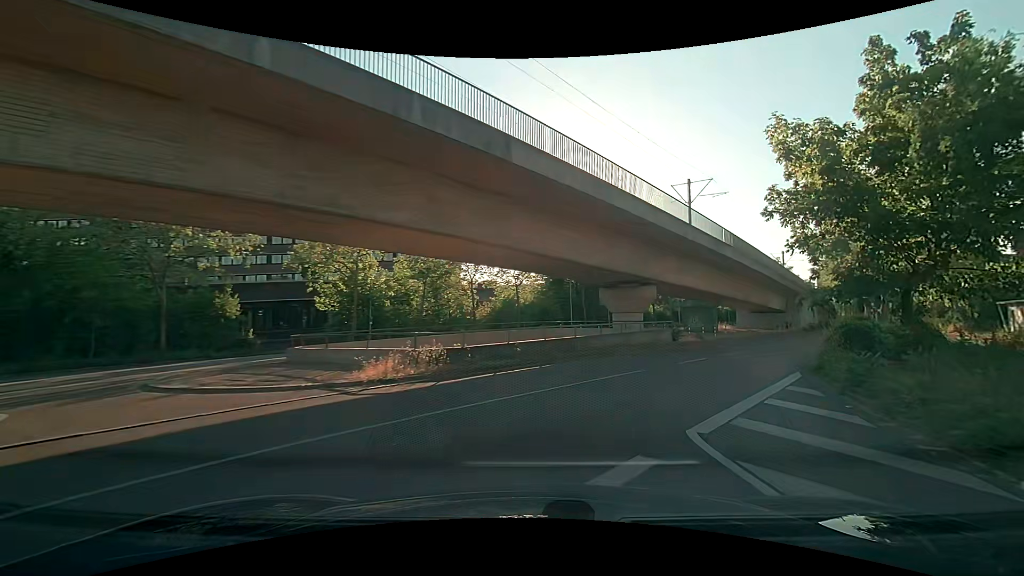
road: secondary_link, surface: asphalt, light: Day
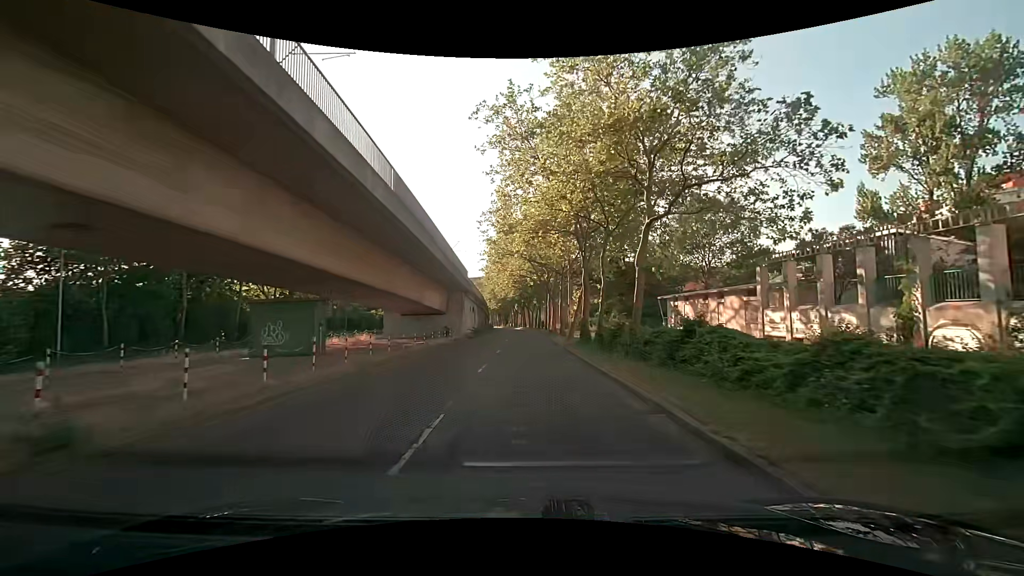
(+10.1, +23.1) m; +35°
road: tertiary
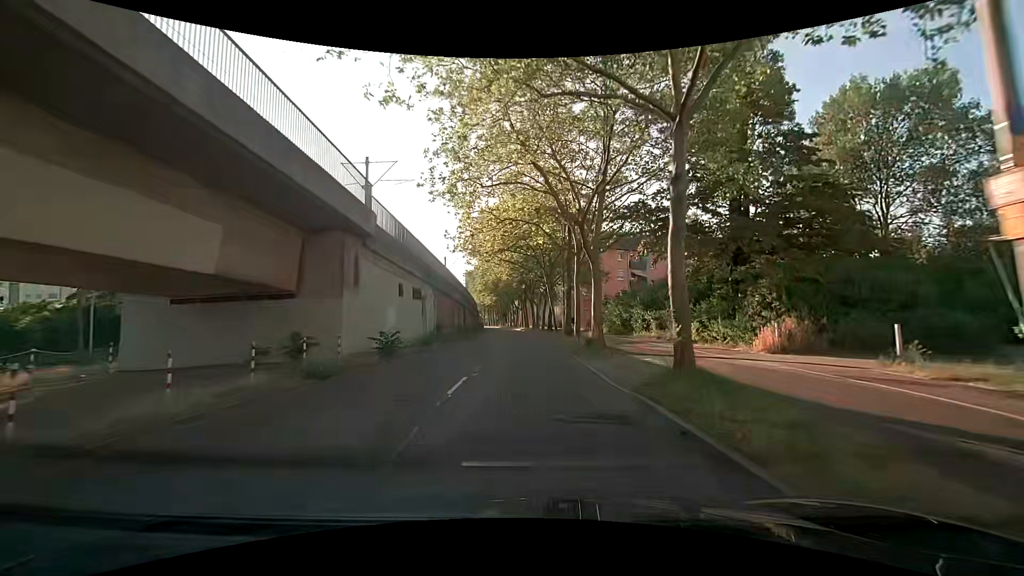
(+0.1, +31.6) m; 0°
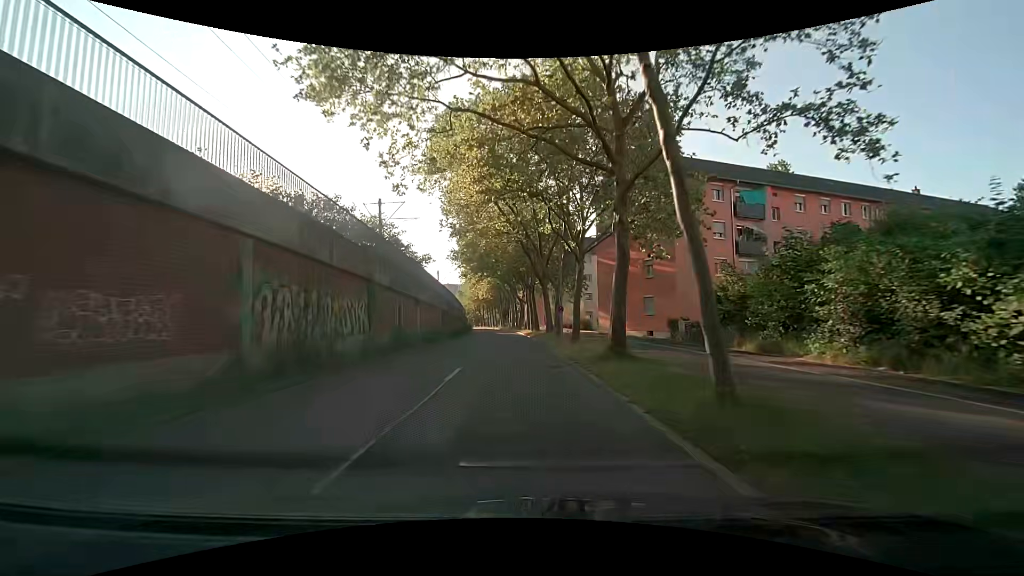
(-0.1, +34.2) m; -3°
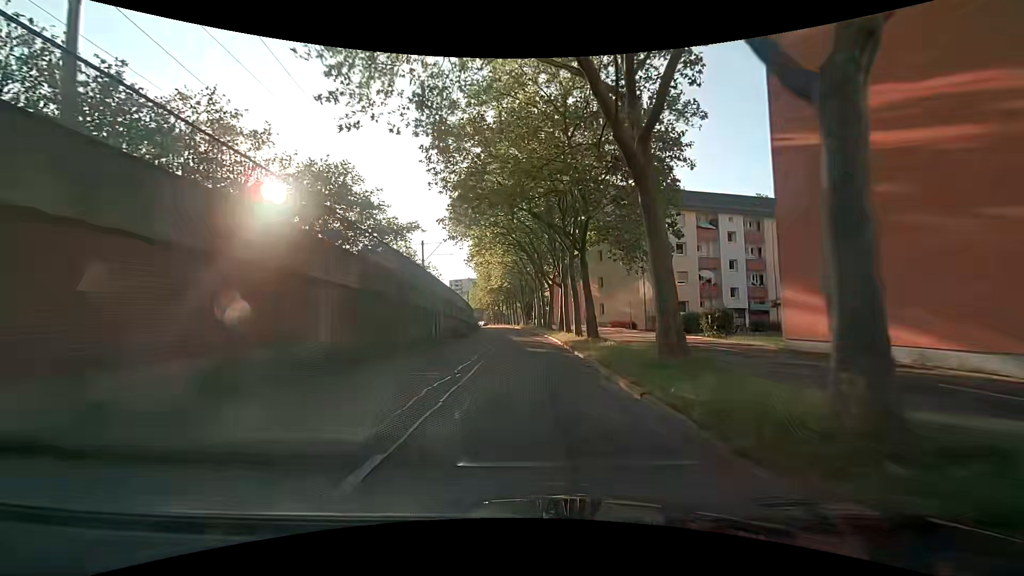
(+0.5, +27.6) m; -1°
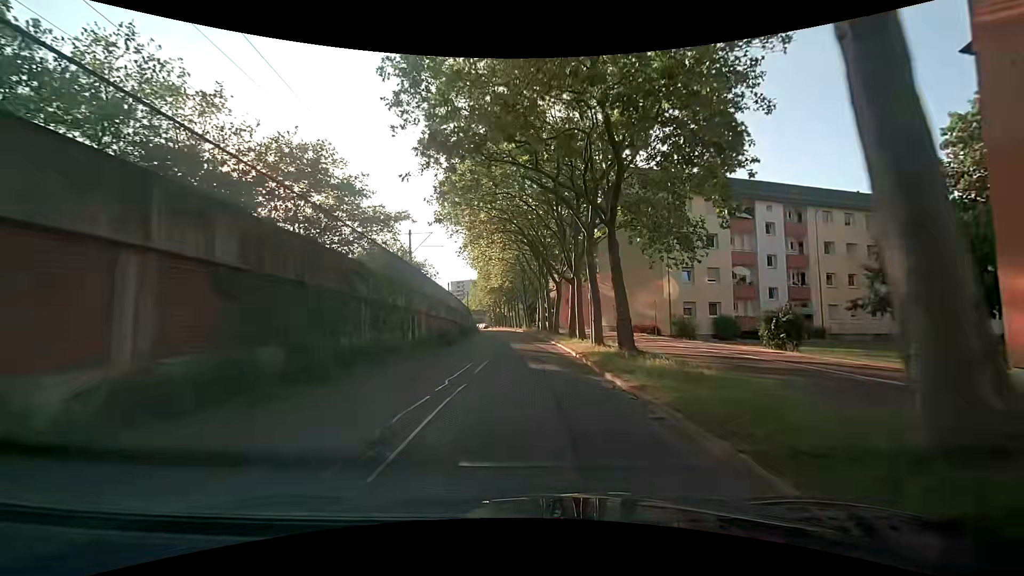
(0.0, +7.0) m; 0°
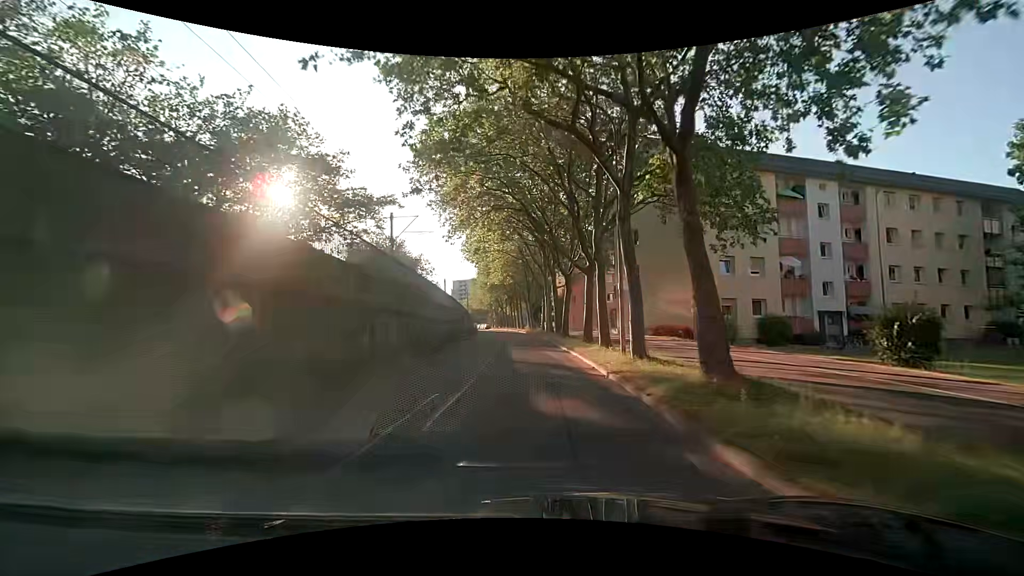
(0.0, +7.0) m; -1°
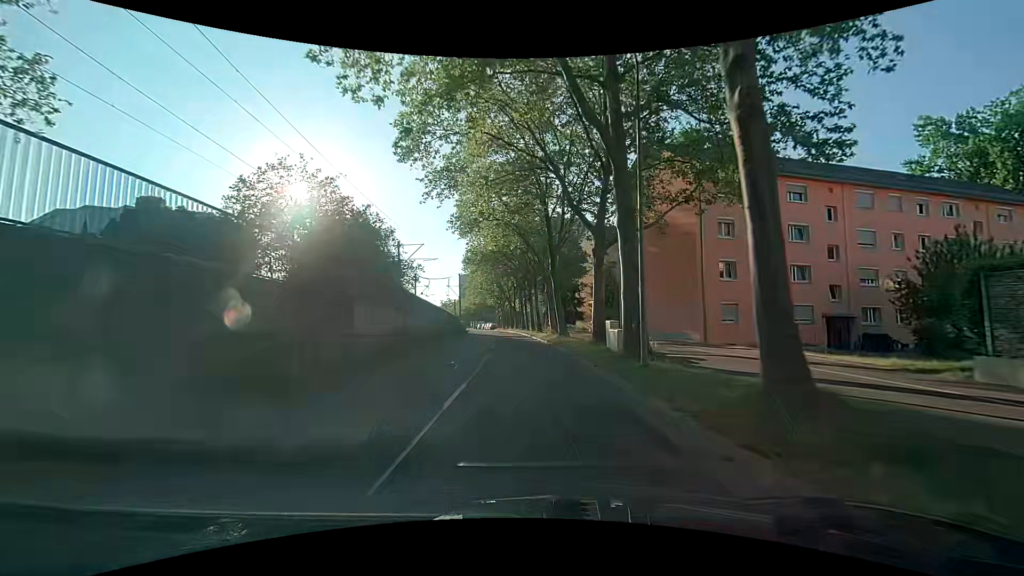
(-0.6, +35.1) m; -3°
(0, +10) (0, +20) (0, +30) (0, +40) (-1, +50) (-1, +60) (-2, +70) (-3, +80) (-5, +90) (-6, +100) m
